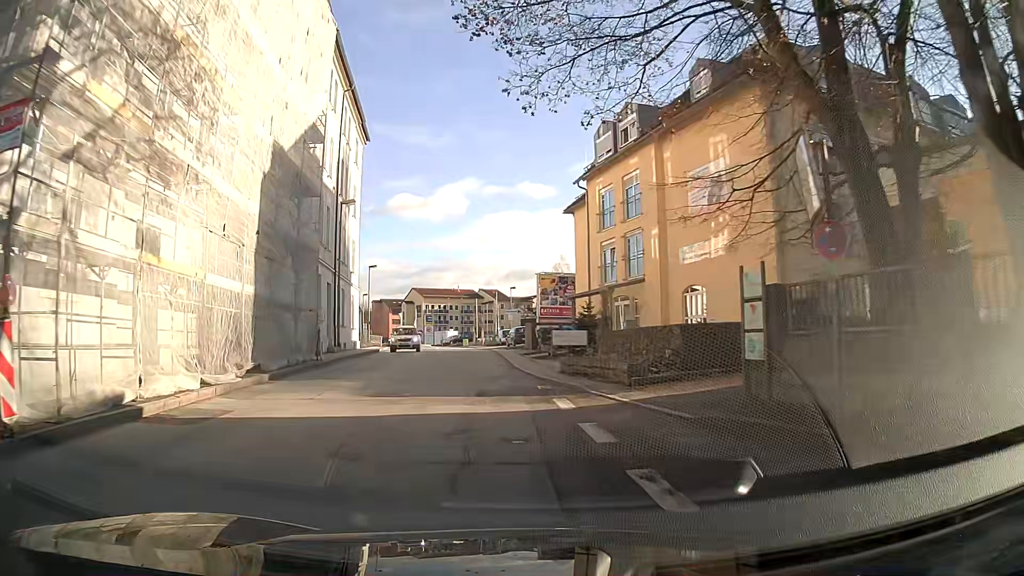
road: primary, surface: asphalt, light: Day
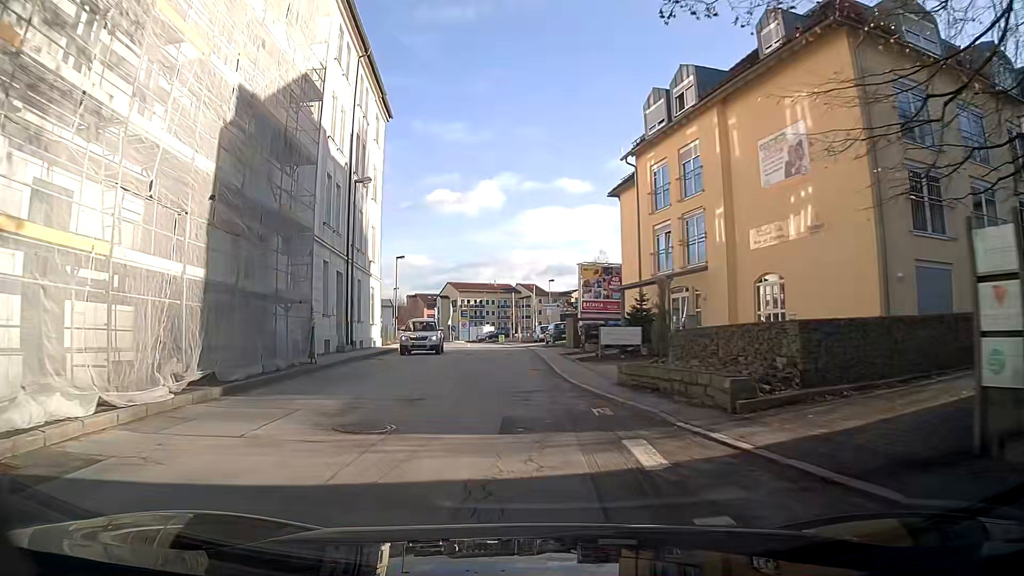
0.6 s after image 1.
(0.0, +4.6) m; -1°
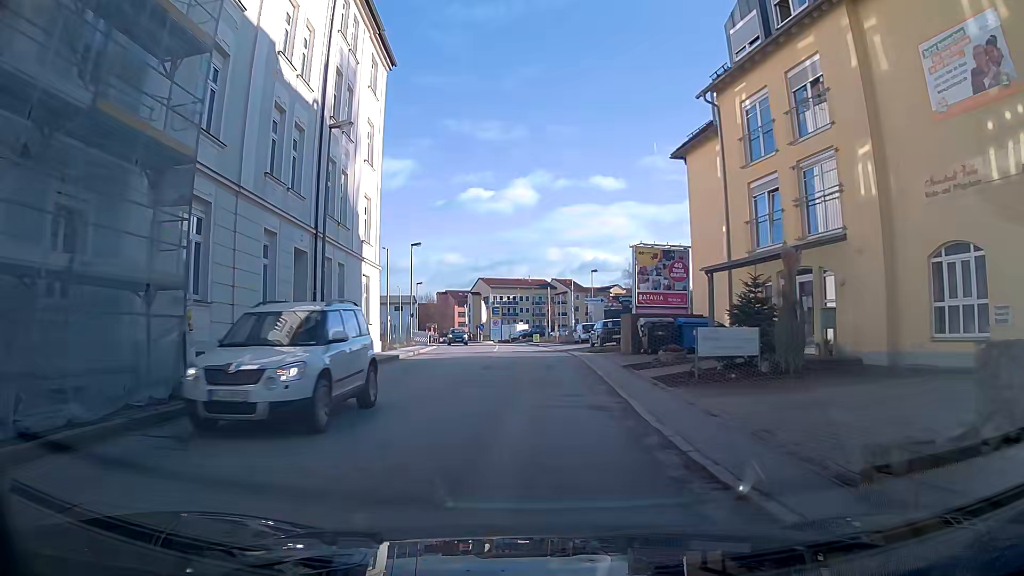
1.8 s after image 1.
(-0.2, +9.2) m; -3°
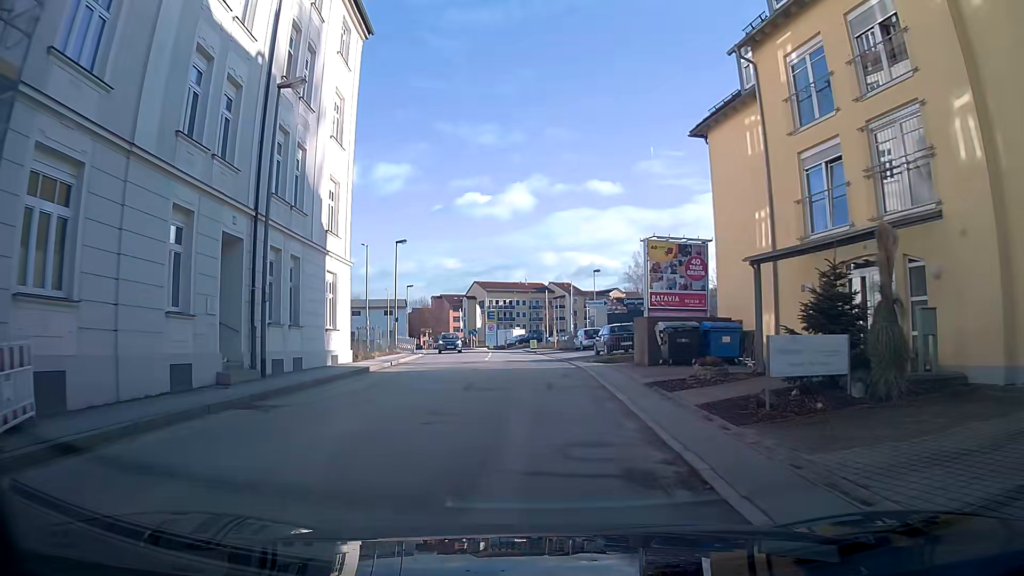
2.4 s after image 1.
(0.0, +4.7) m; 0°
